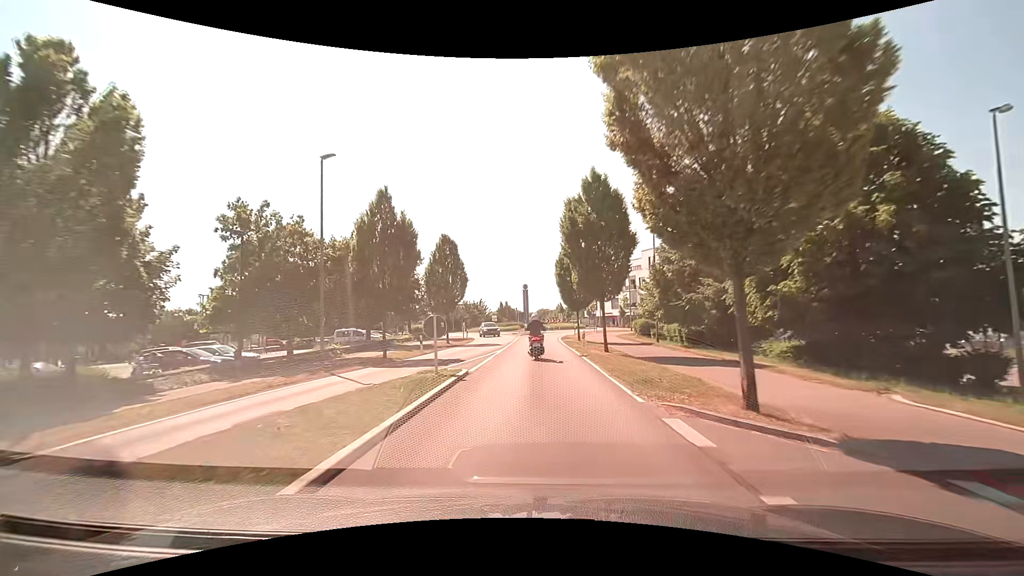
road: tertiary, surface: asphalt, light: Day
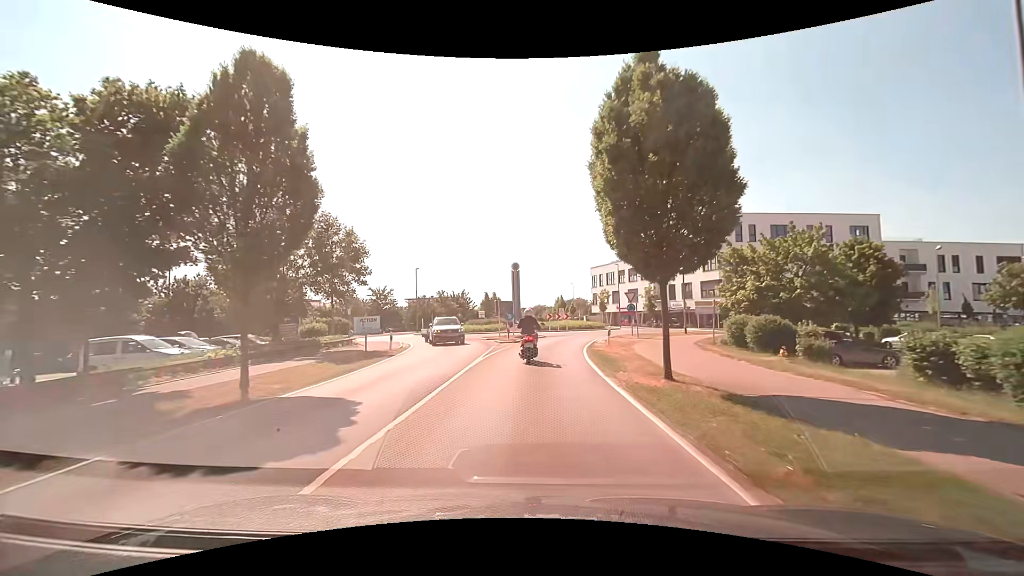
(-0.3, +25.7) m; -1°
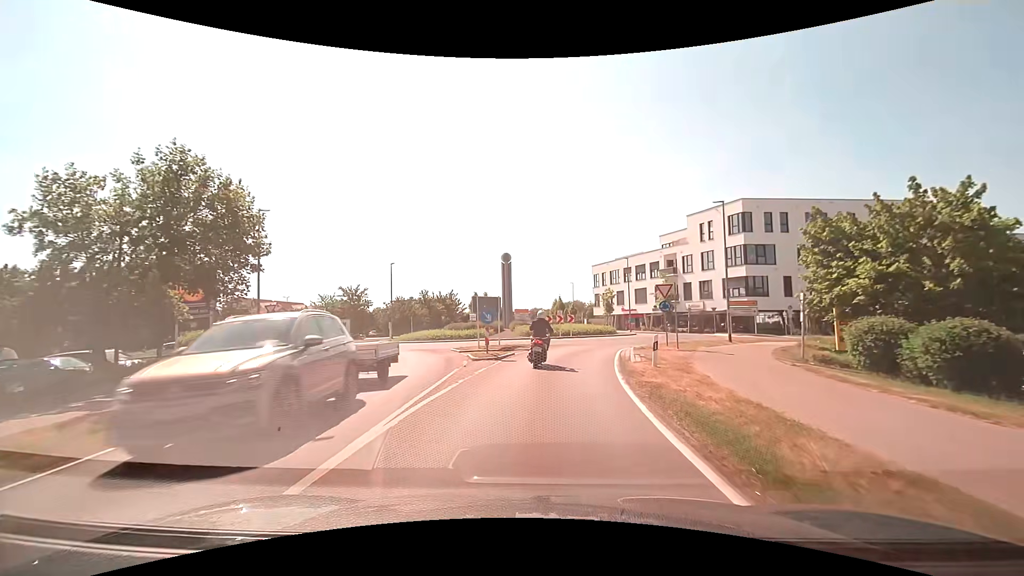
(+0.2, +10.0) m; +1°
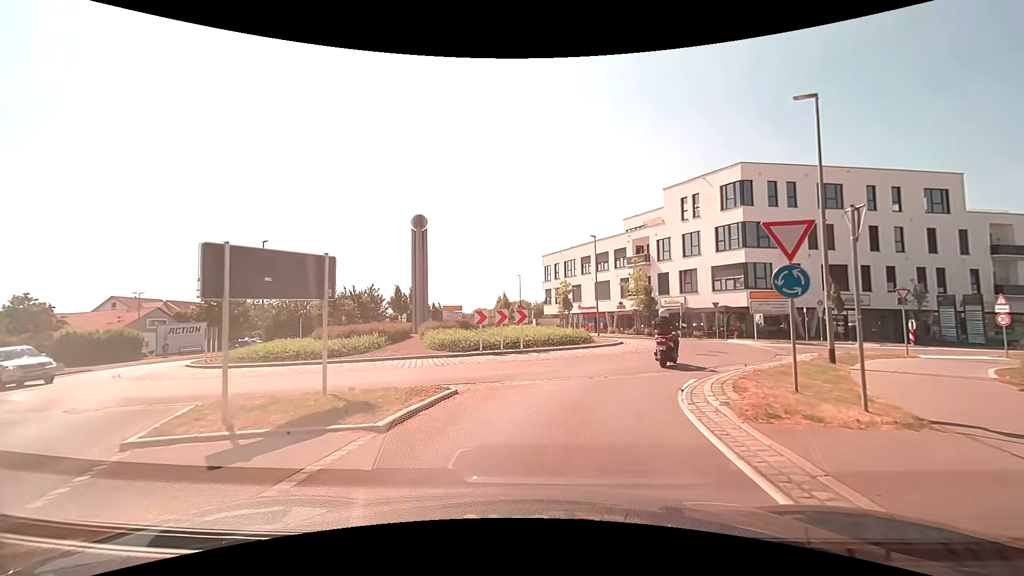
(+0.6, +16.1) m; +7°
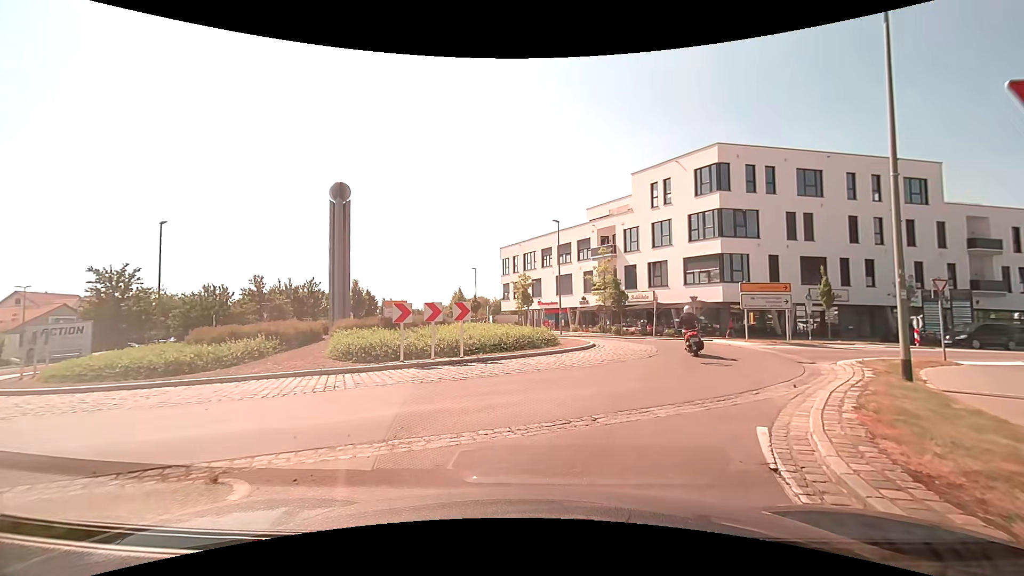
(+0.1, +5.3) m; +5°
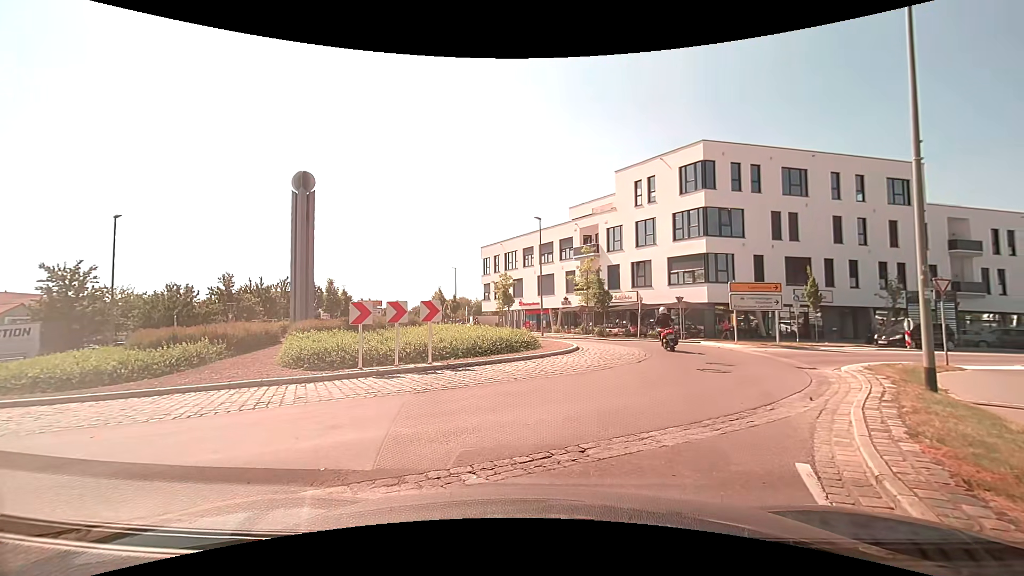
(0.0, +1.4) m; 0°
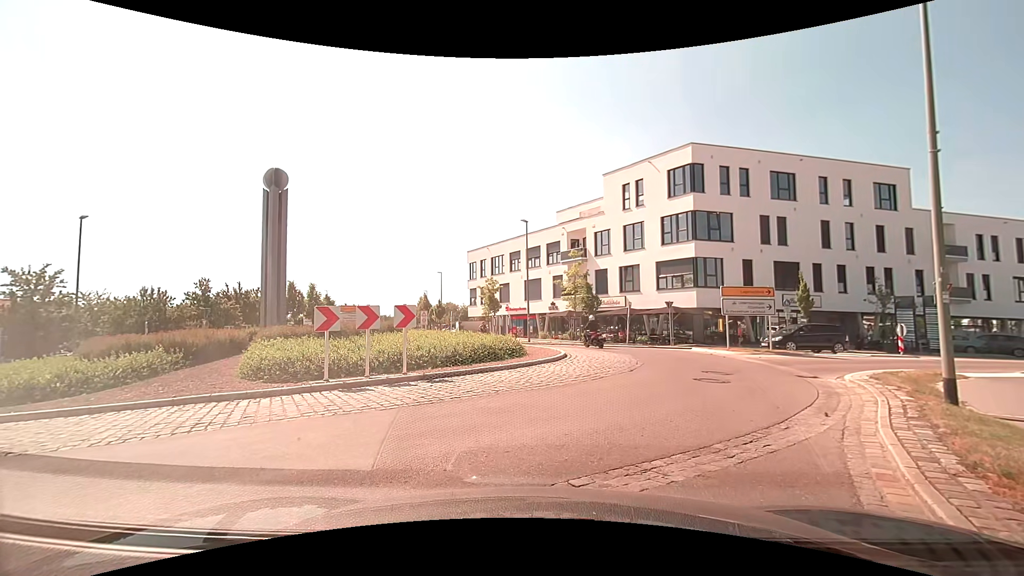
(0.0, +0.9) m; +1°
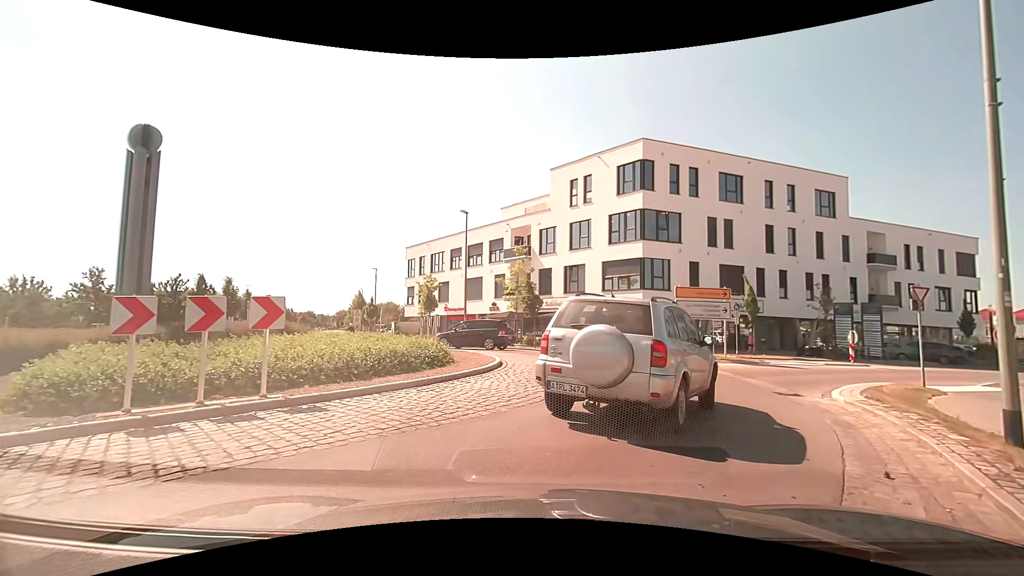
(+0.2, +3.5) m; +6°
(+2, +10) (+3, +20) (-2, +28) (-9, +35) (-15, +43) (-19, +53) (-22, +62) (-25, +72) (-29, +81) (-32, +90) m
